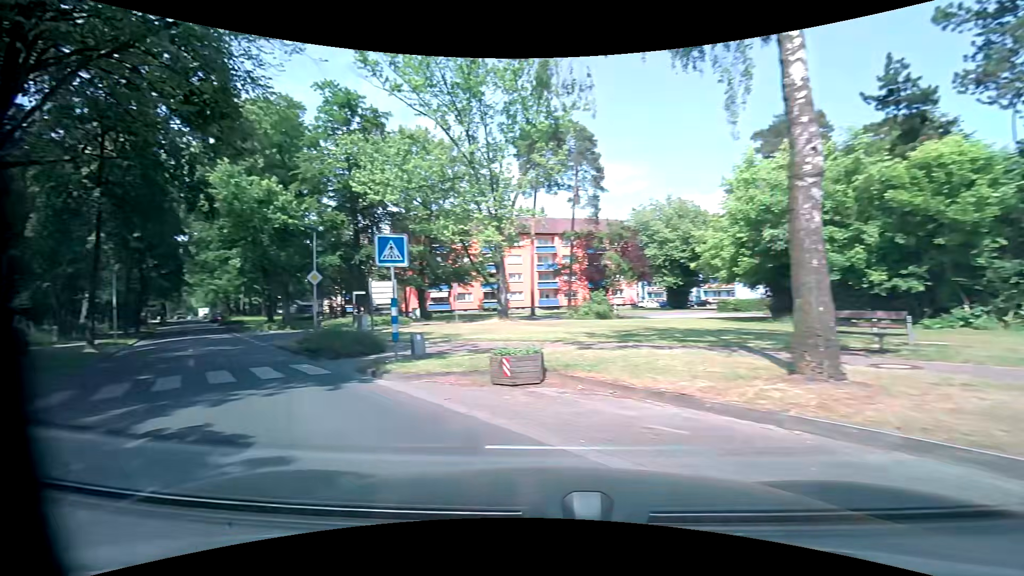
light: Day
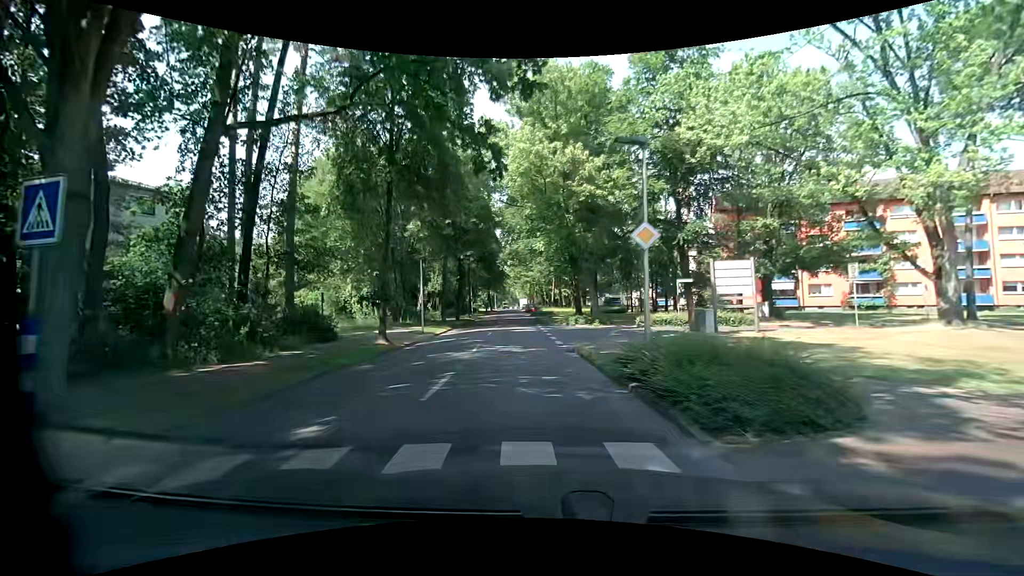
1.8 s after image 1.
(-4.0, +9.6) m; -35°
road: unclassified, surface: asphalt
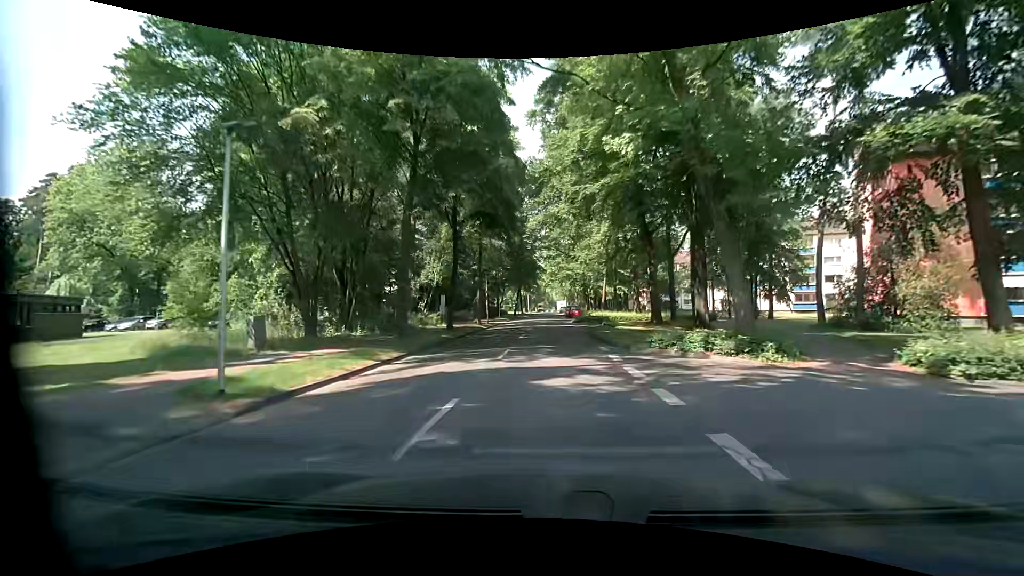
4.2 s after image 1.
(-0.8, +22.0) m; -3°
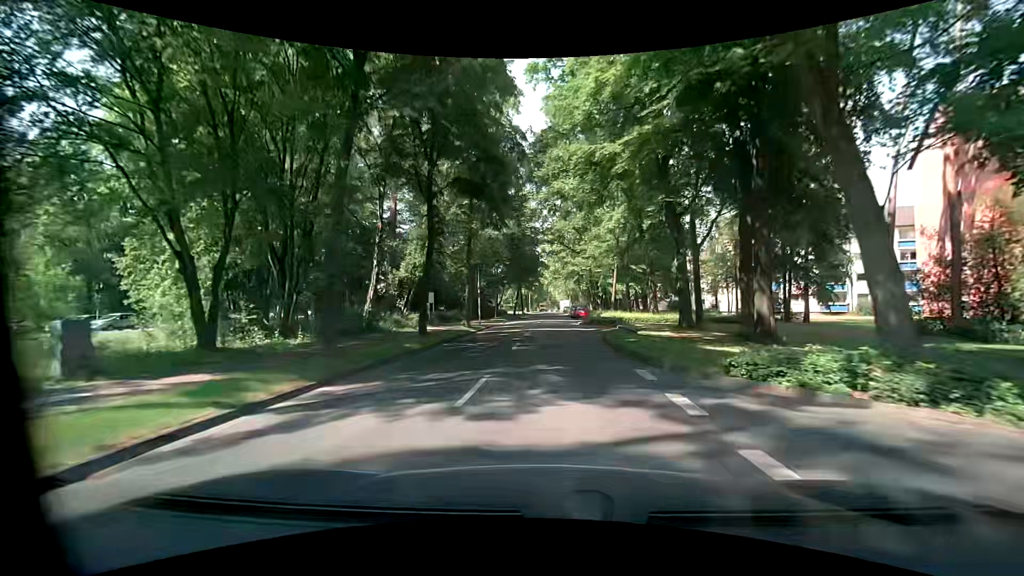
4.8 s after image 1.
(-0.1, +6.7) m; -1°
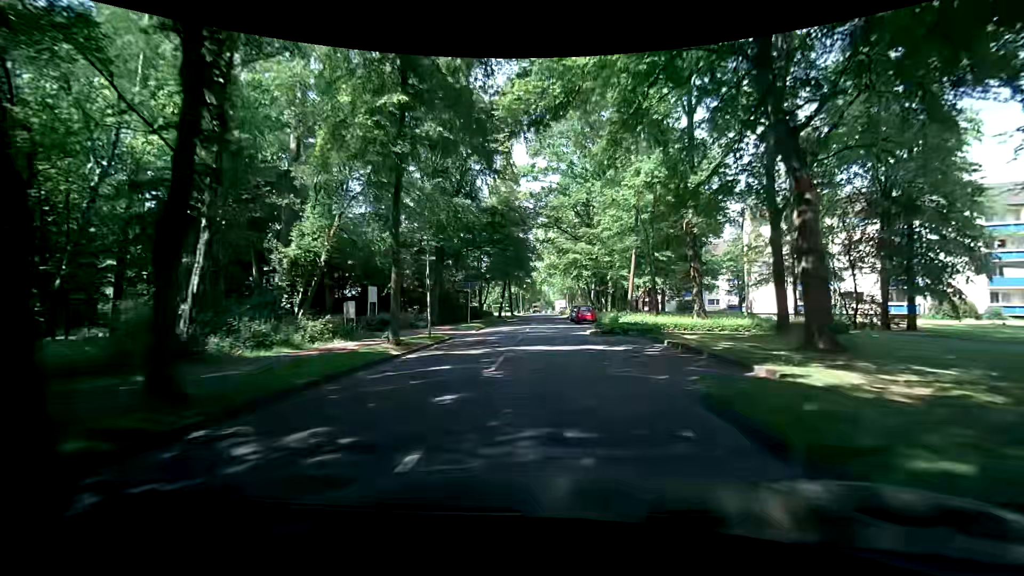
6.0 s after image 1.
(+0.1, +14.4) m; +1°
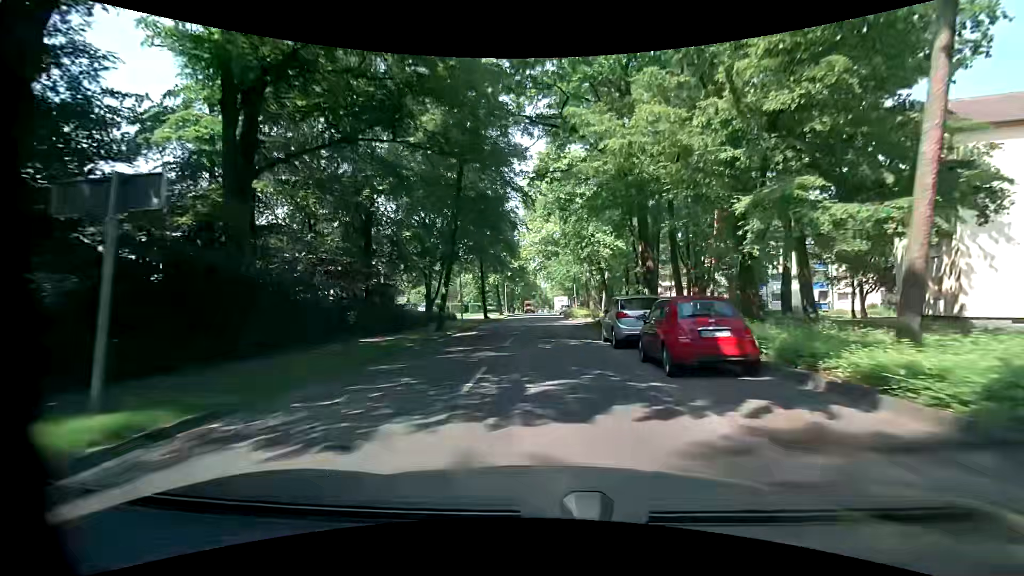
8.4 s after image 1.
(+0.2, +30.6) m; +1°
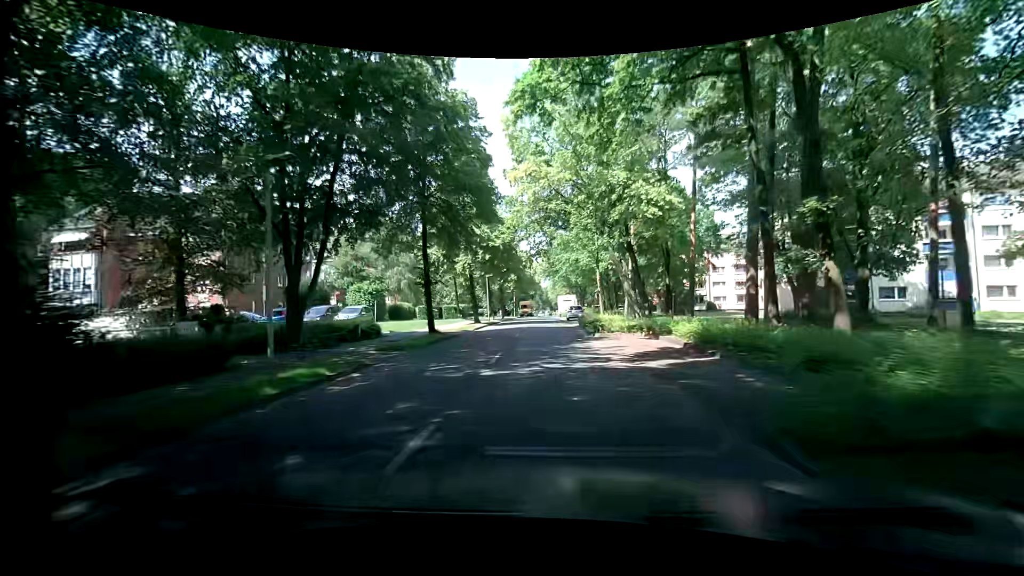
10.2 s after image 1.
(-0.3, +22.8) m; 0°
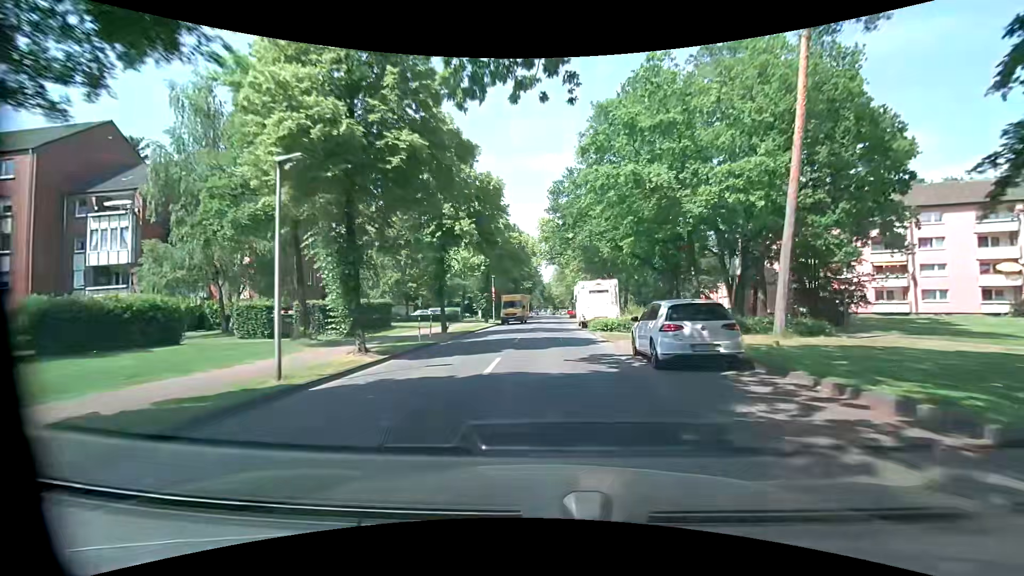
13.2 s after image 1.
(-1.1, +38.3) m; -1°
(0, +10) (0, +20) (0, +30) (0, +40) (+1, +50) (+1, +60) (+1, +70) (+2, +80) (+2, +90) (+2, +100) m
